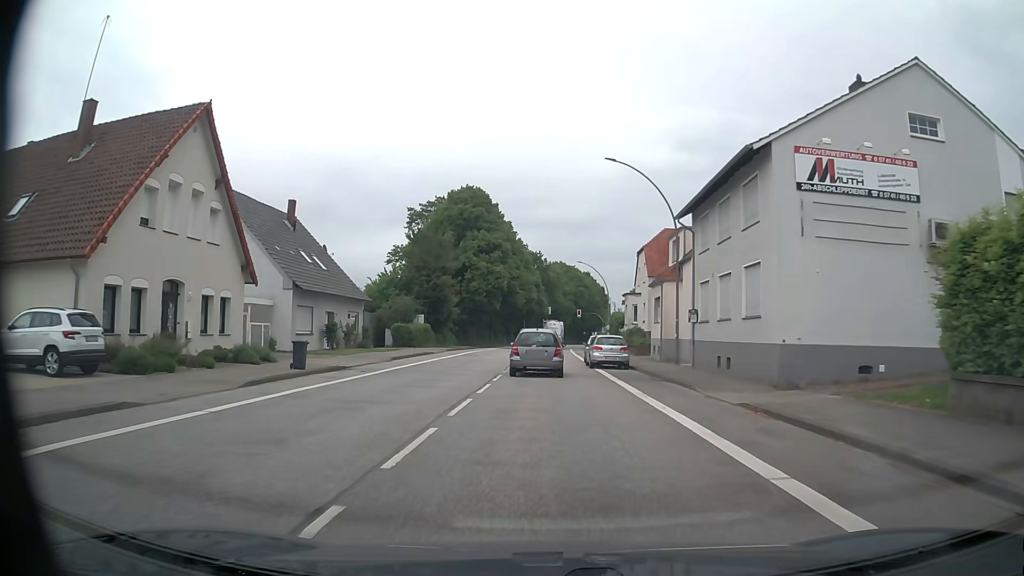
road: primary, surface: asphalt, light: Day
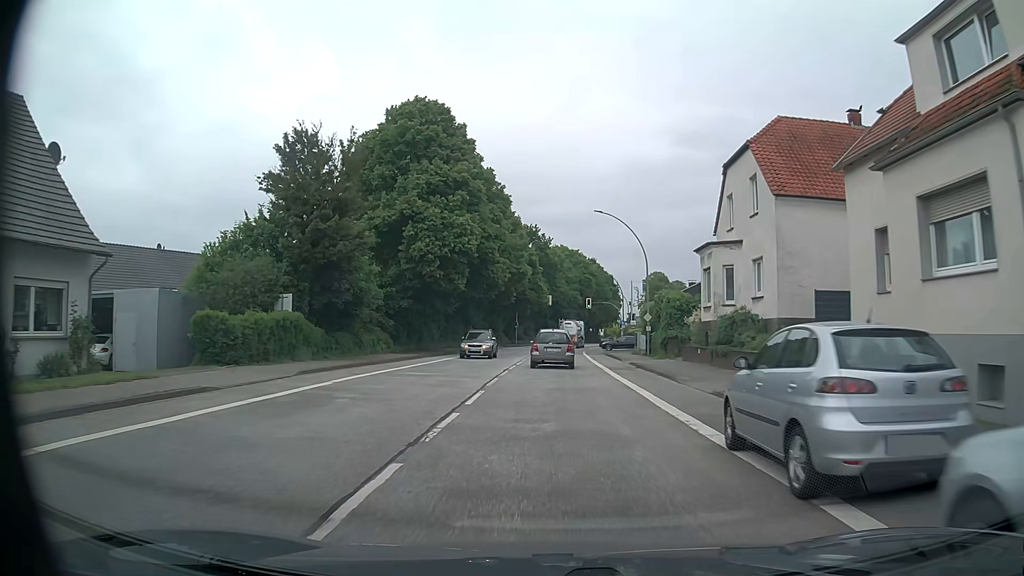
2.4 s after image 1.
(-0.1, +29.9) m; 0°
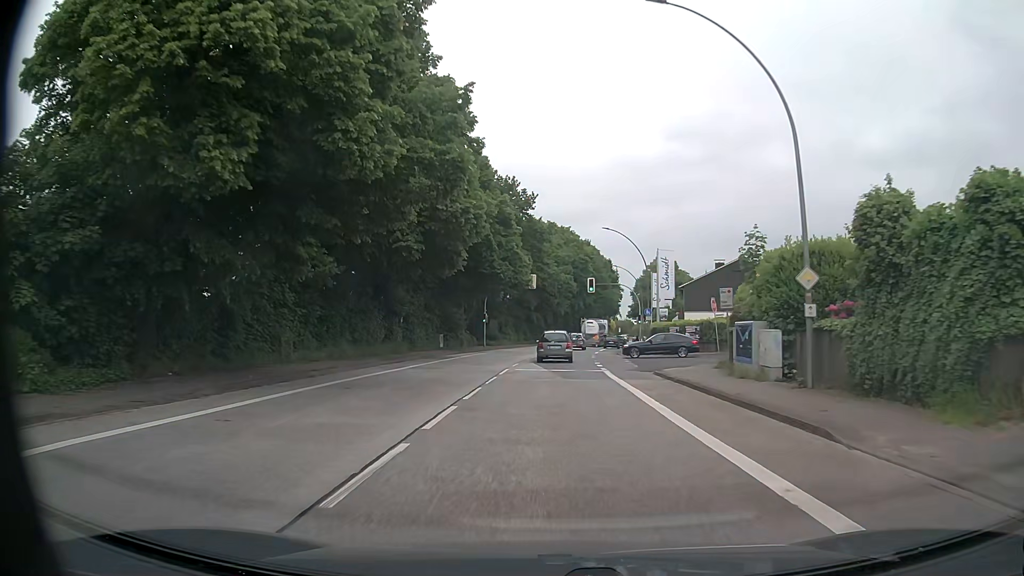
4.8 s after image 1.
(+0.2, +30.3) m; +1°
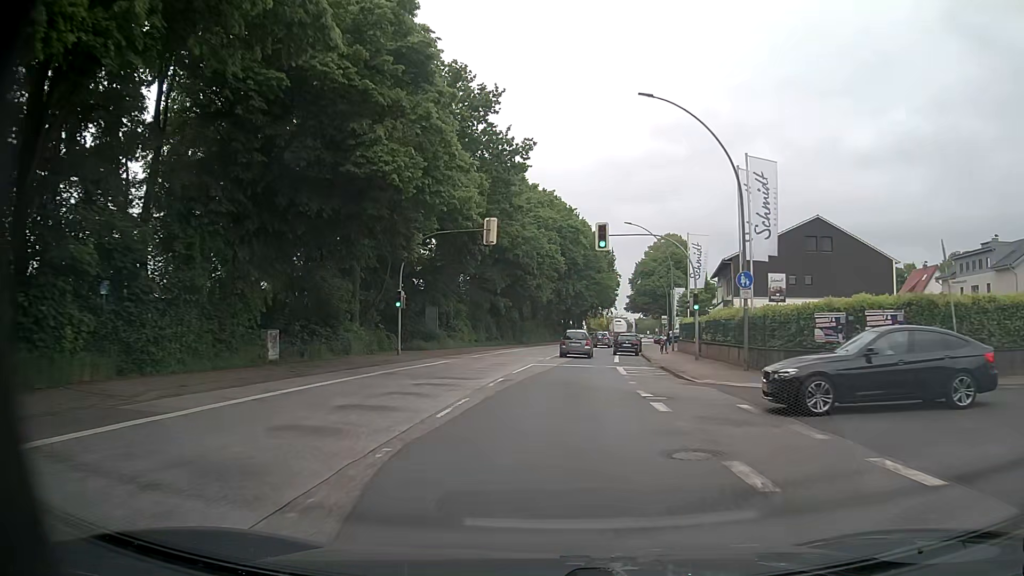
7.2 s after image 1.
(+0.4, +30.6) m; +1°
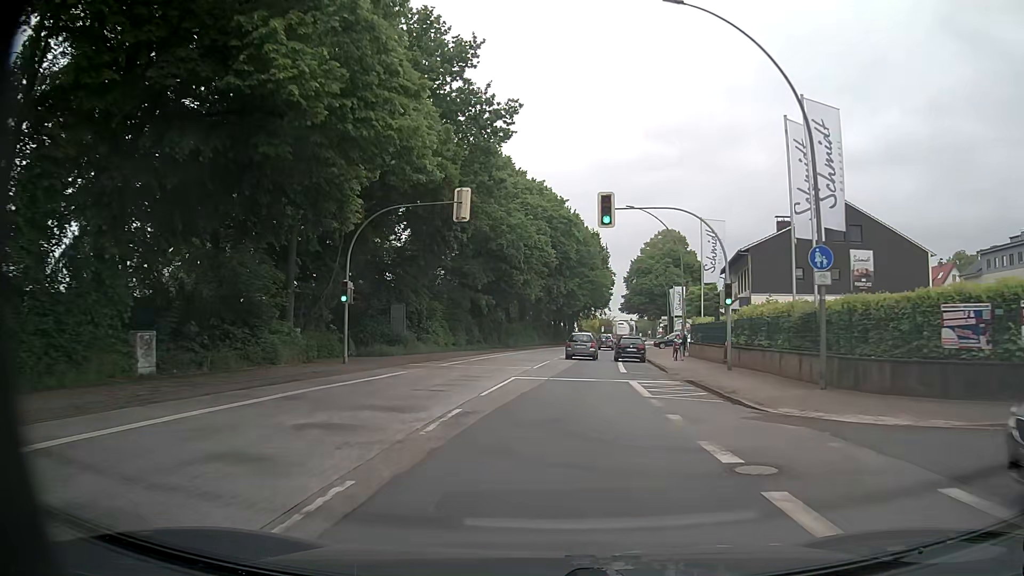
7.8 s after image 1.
(+0.1, +7.6) m; +1°
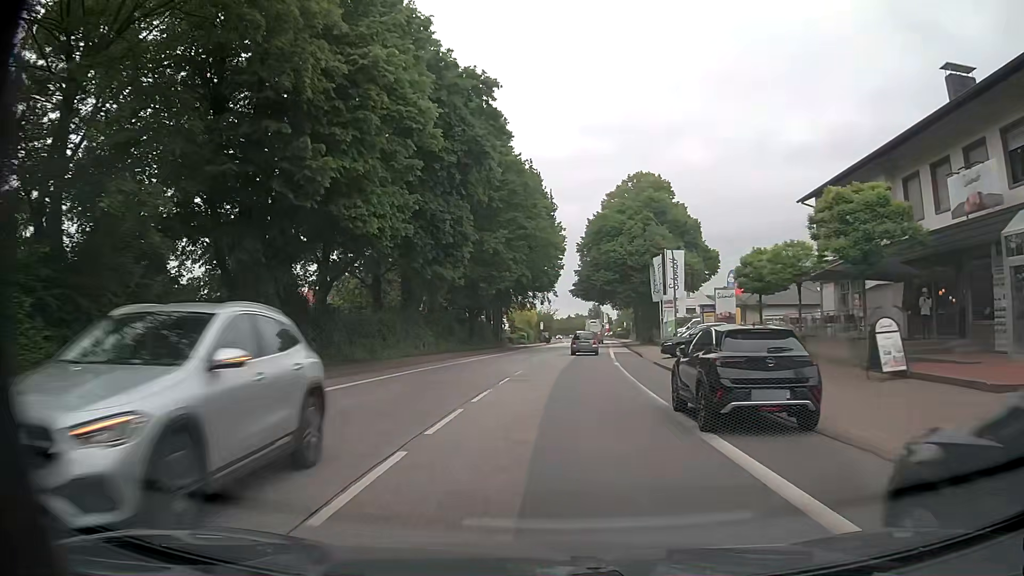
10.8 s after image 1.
(+1.7, +38.2) m; +6°
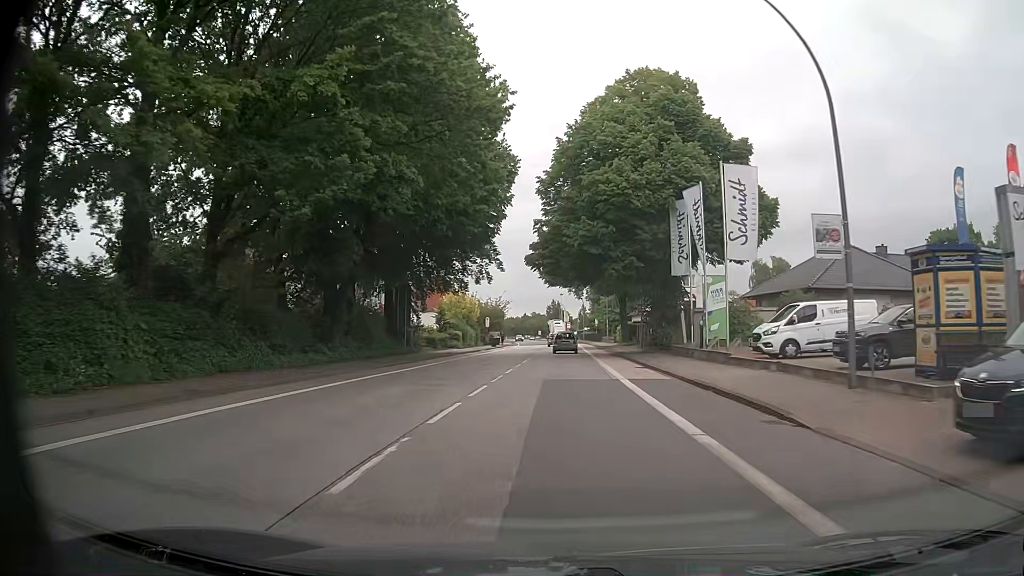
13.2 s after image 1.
(+1.0, +30.6) m; +4°
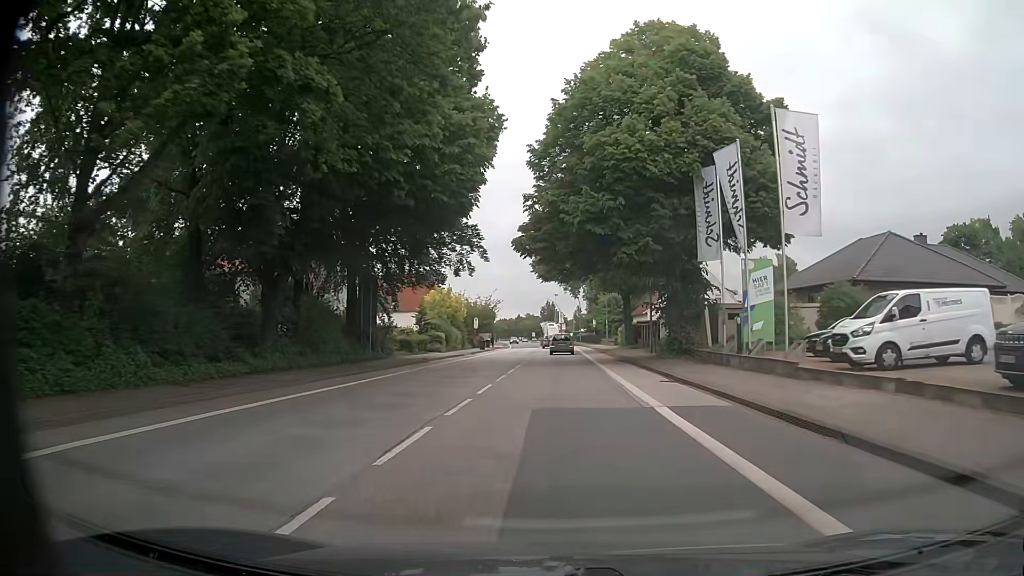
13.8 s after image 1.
(0.0, +7.6) m; 0°
(0, +10) (0, +20) (0, +30) (+1, +40) (+1, +50) (+1, +60) (+1, +70) (+1, +80) (0, +90) (0, +100) m
